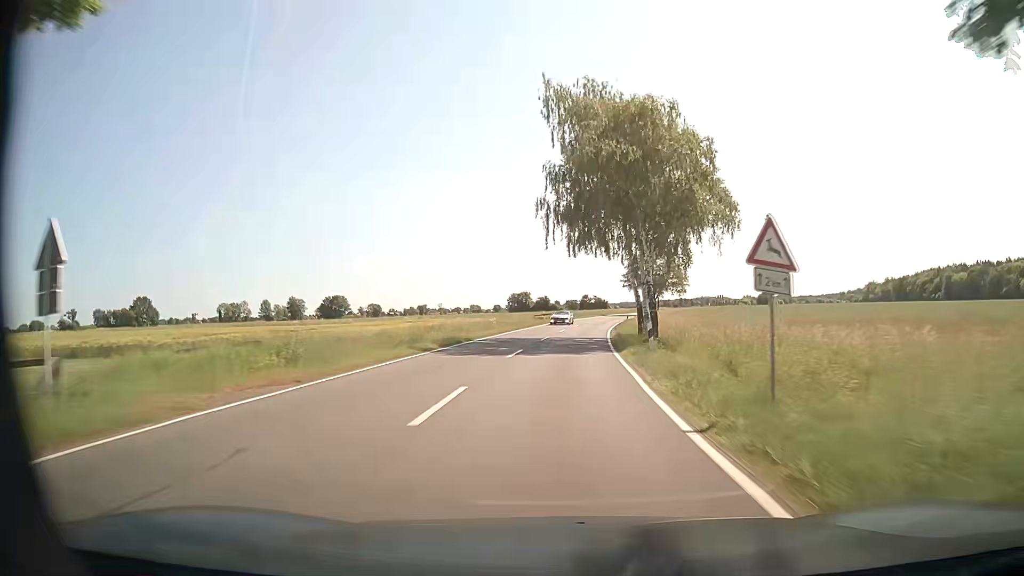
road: secondary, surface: asphalt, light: Day
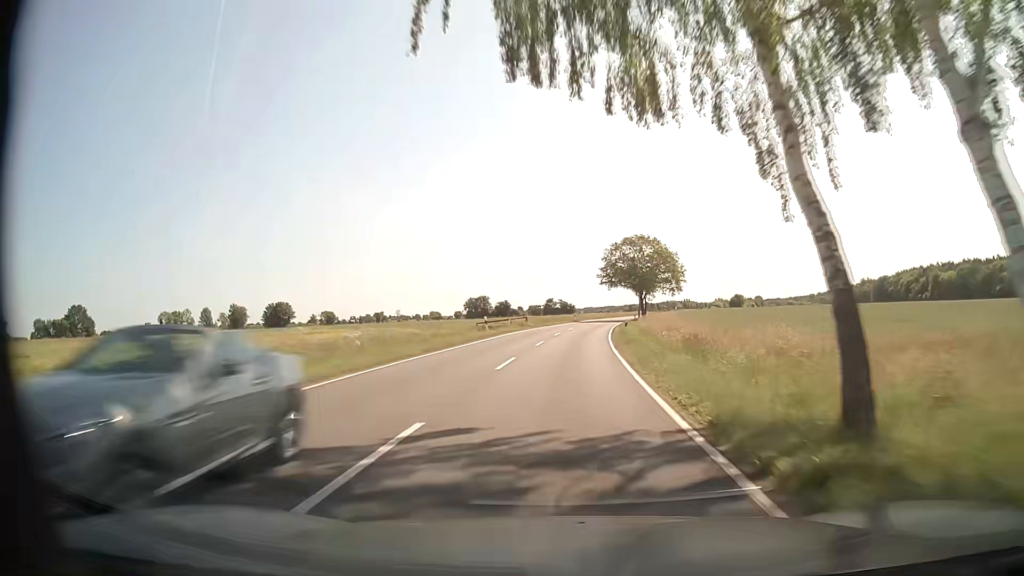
(+0.7, +27.7) m; +3°
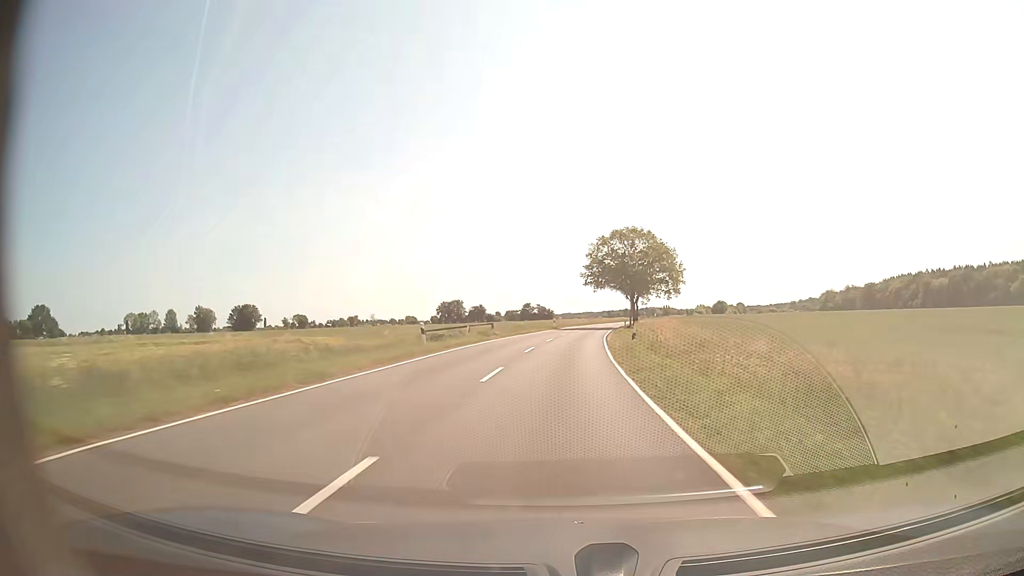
(+0.2, +13.9) m; +2°
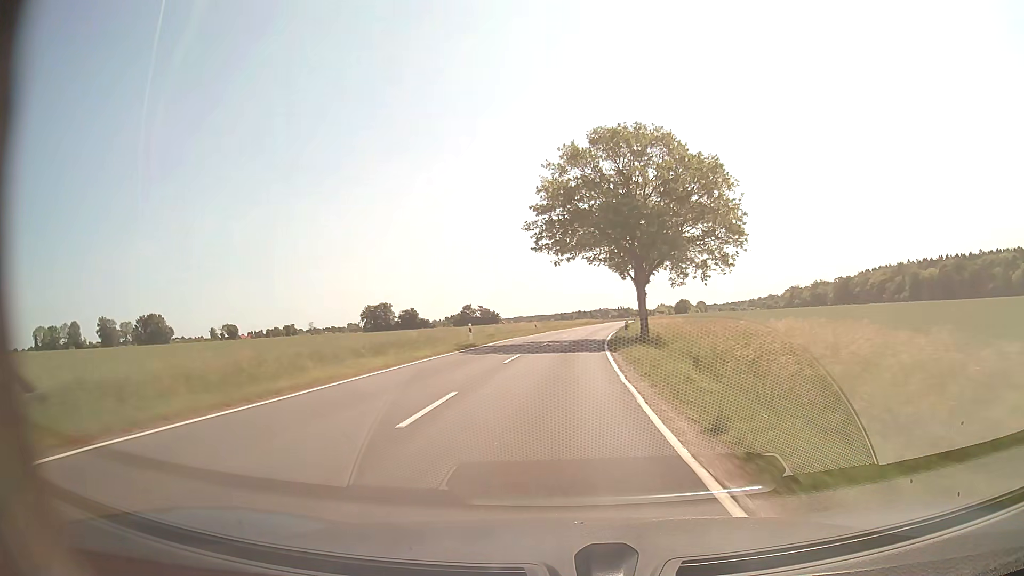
(+1.7, +41.8) m; +4°
